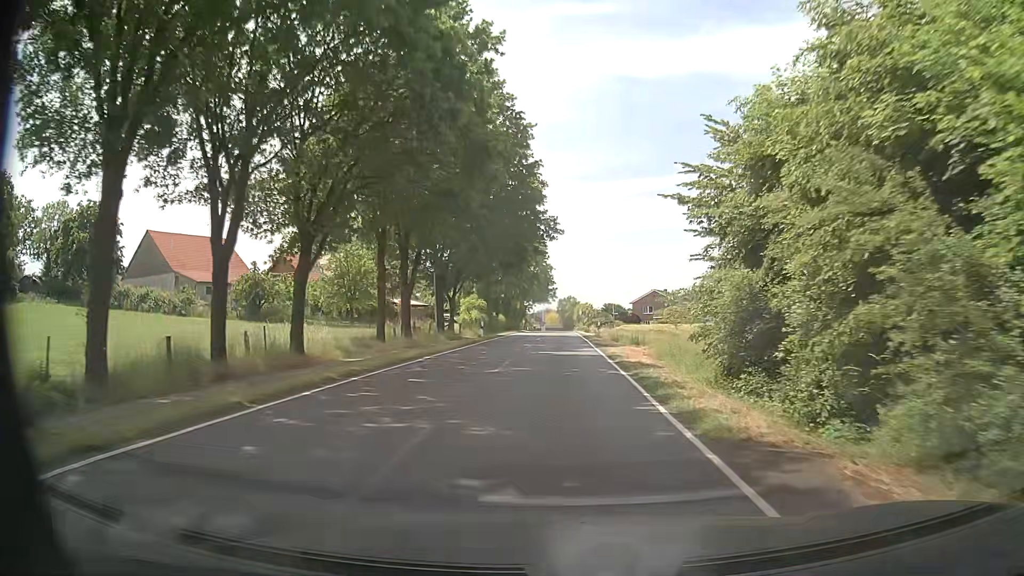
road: secondary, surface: asphalt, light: Day
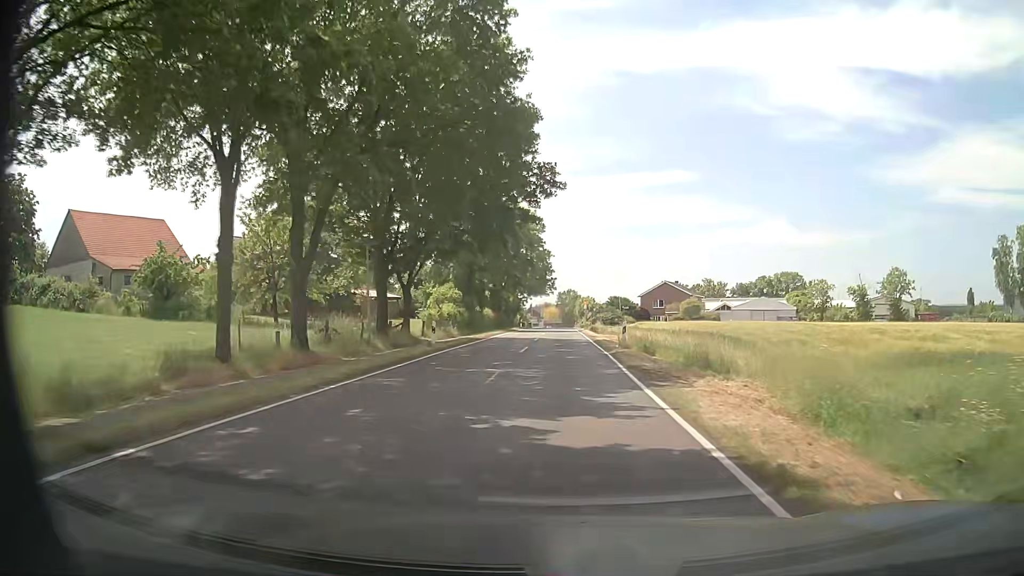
(+0.2, +16.3) m; 0°
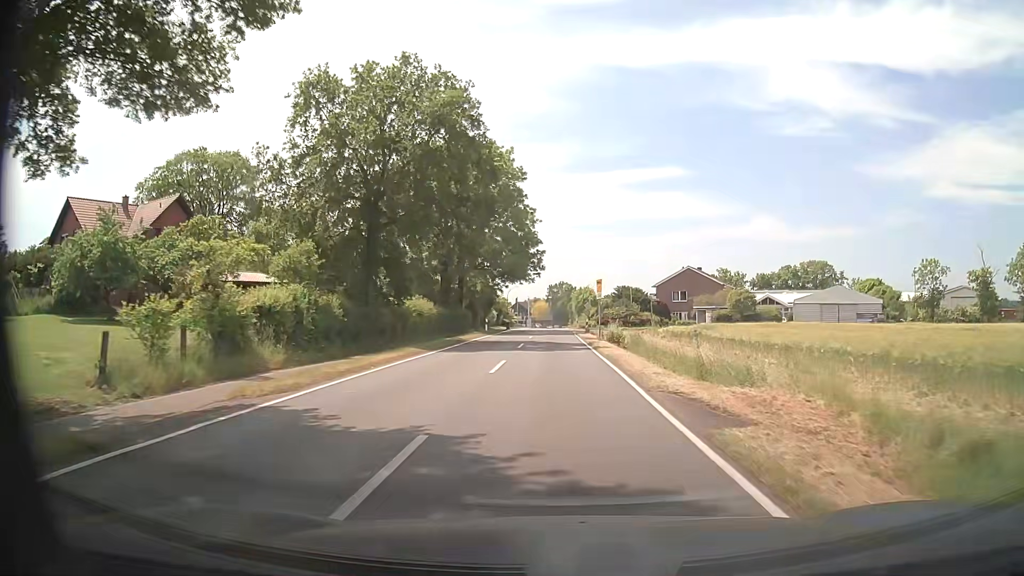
(+0.4, +32.1) m; +1°
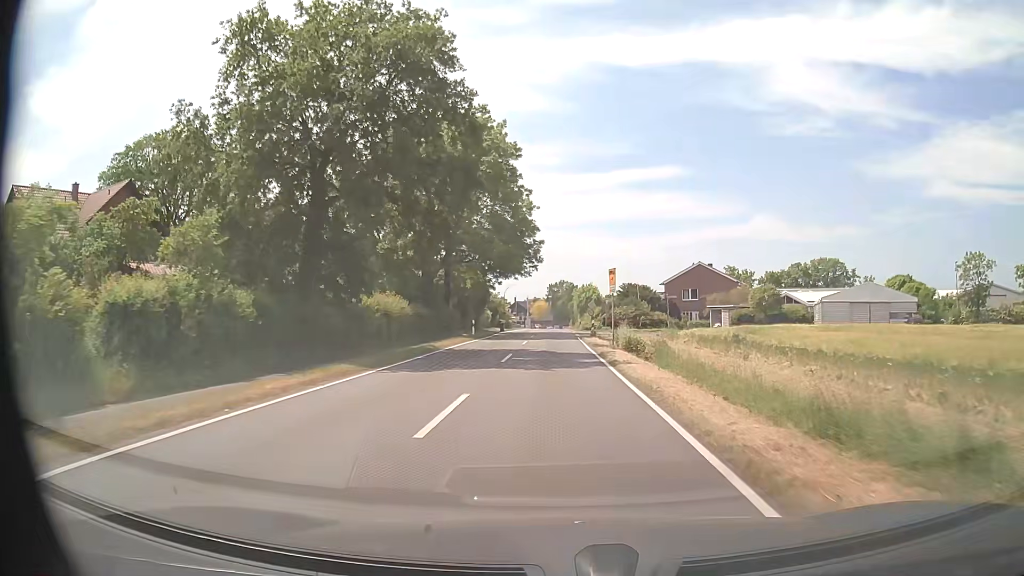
(0.0, +8.0) m; 0°
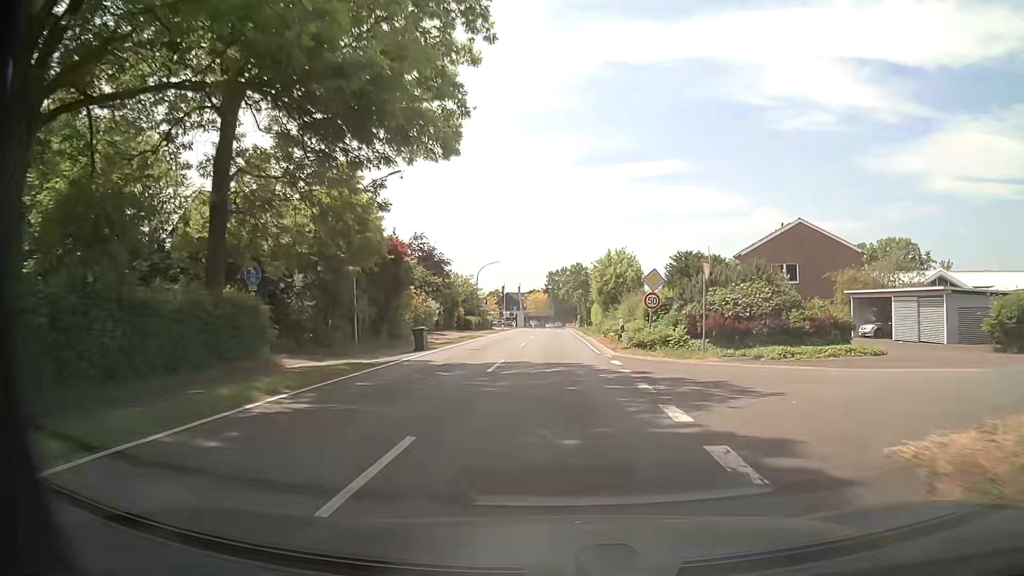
(-0.4, +40.0) m; 0°
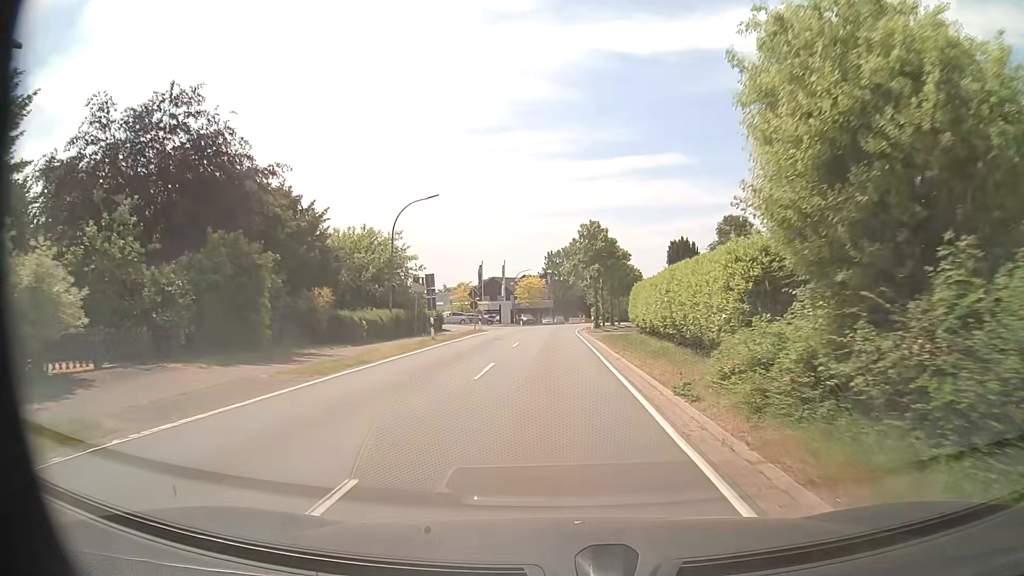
(0.0, +37.7) m; 0°
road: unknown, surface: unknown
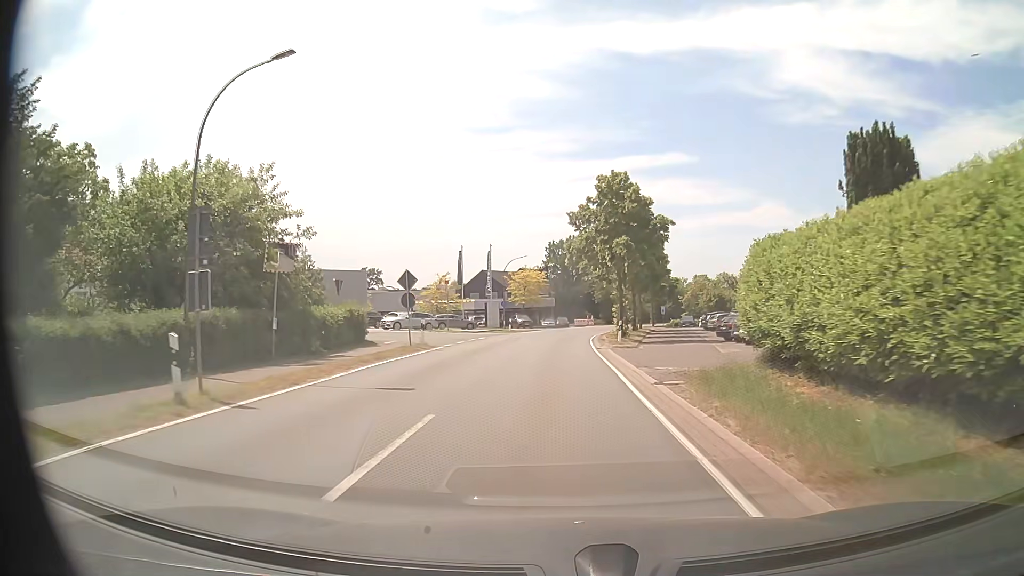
(0.0, +20.6) m; 0°
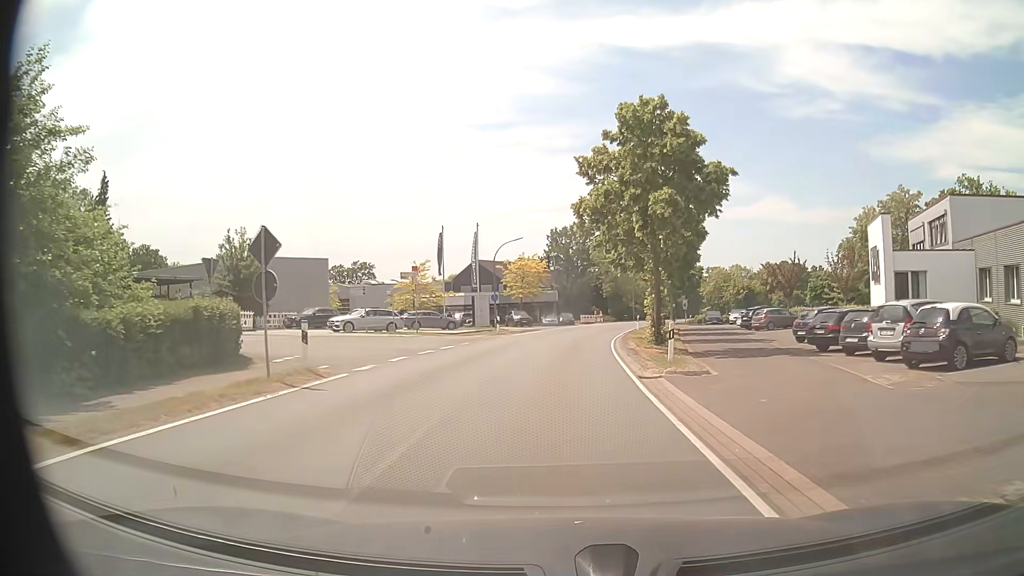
(0.0, +12.7) m; 0°
